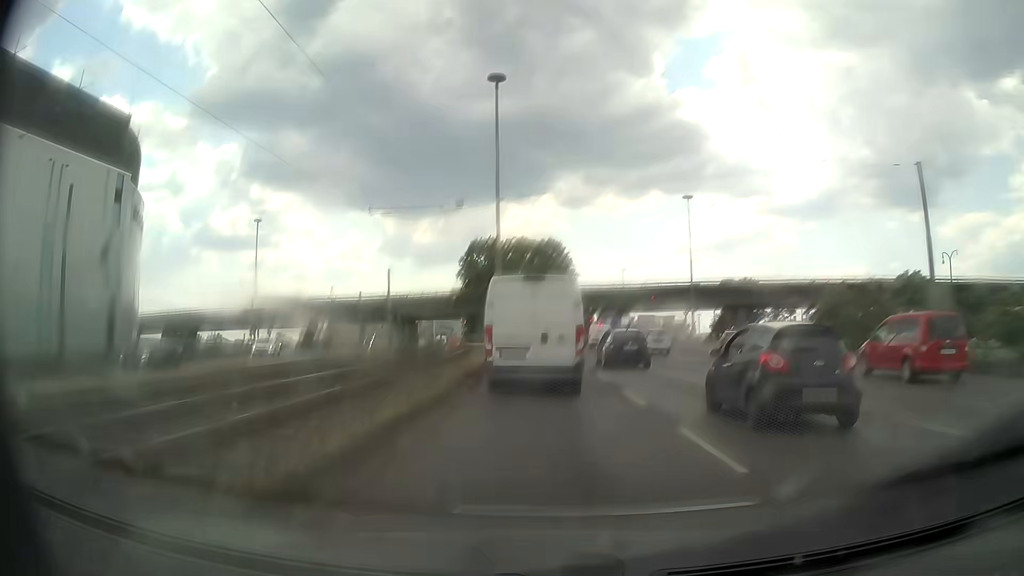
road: primary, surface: asphalt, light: Day
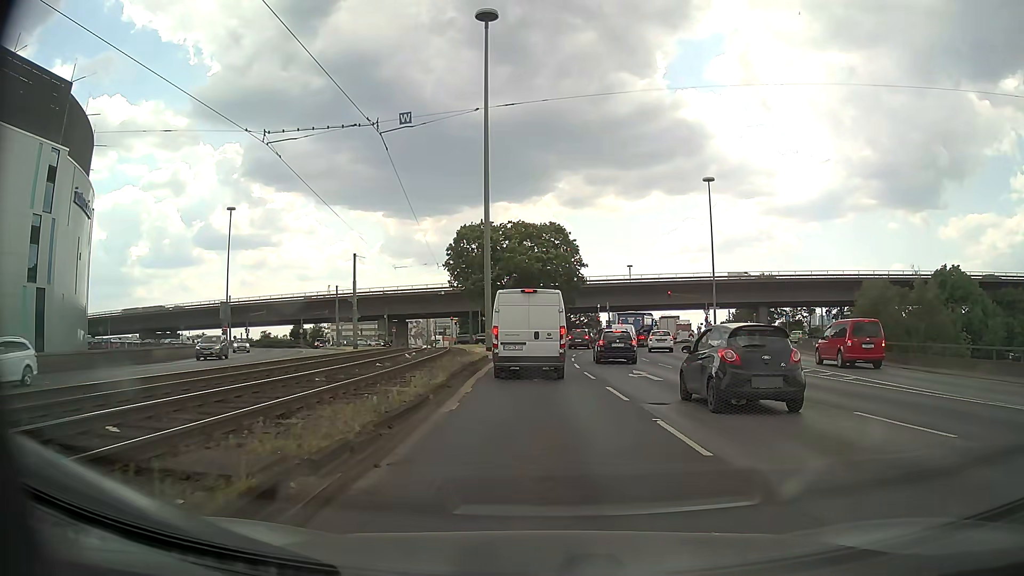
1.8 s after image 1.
(0.0, +11.3) m; 0°
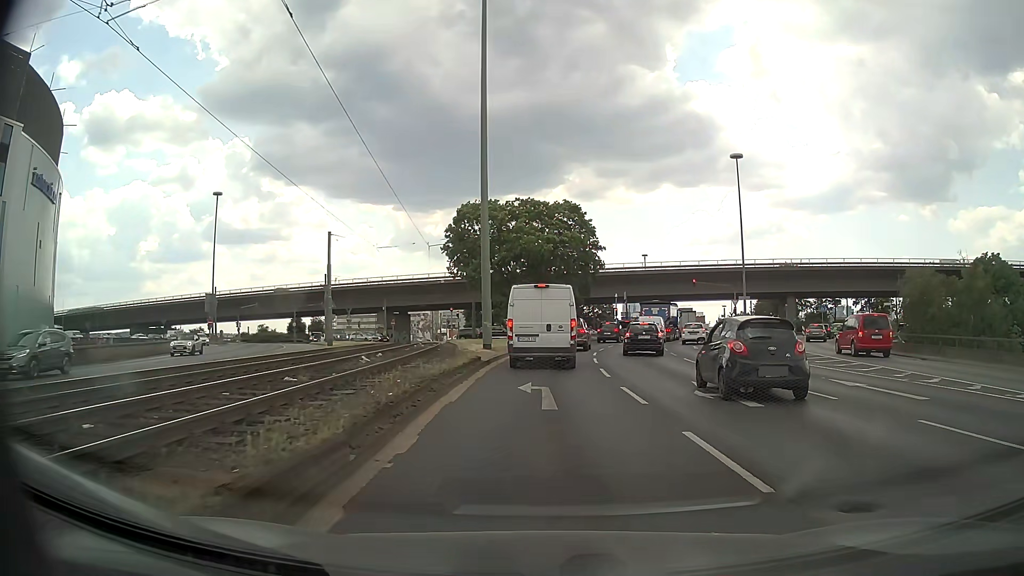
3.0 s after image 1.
(0.0, +8.0) m; -1°
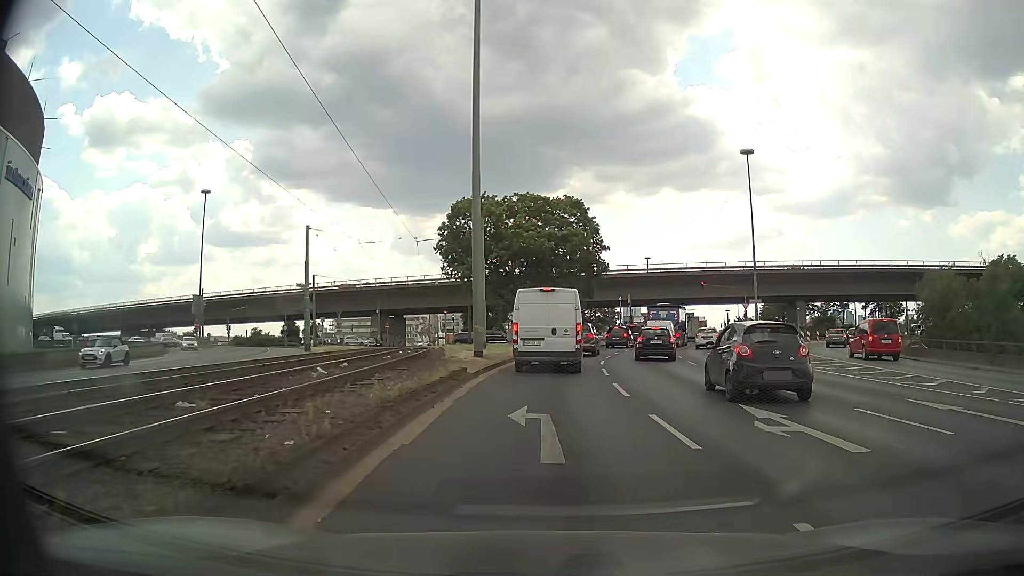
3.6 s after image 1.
(0.0, +3.9) m; 0°
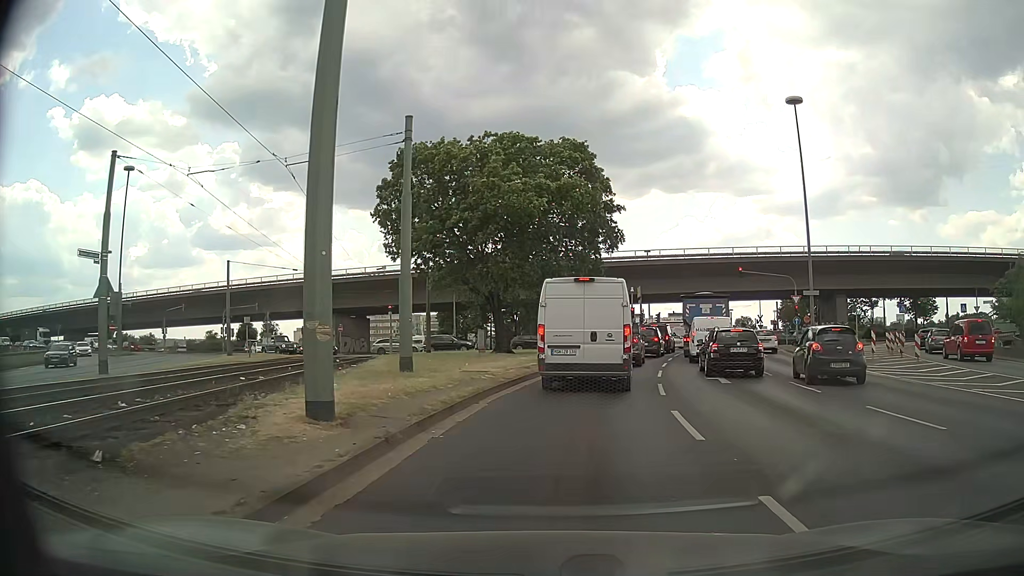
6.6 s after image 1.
(+0.1, +17.2) m; 0°
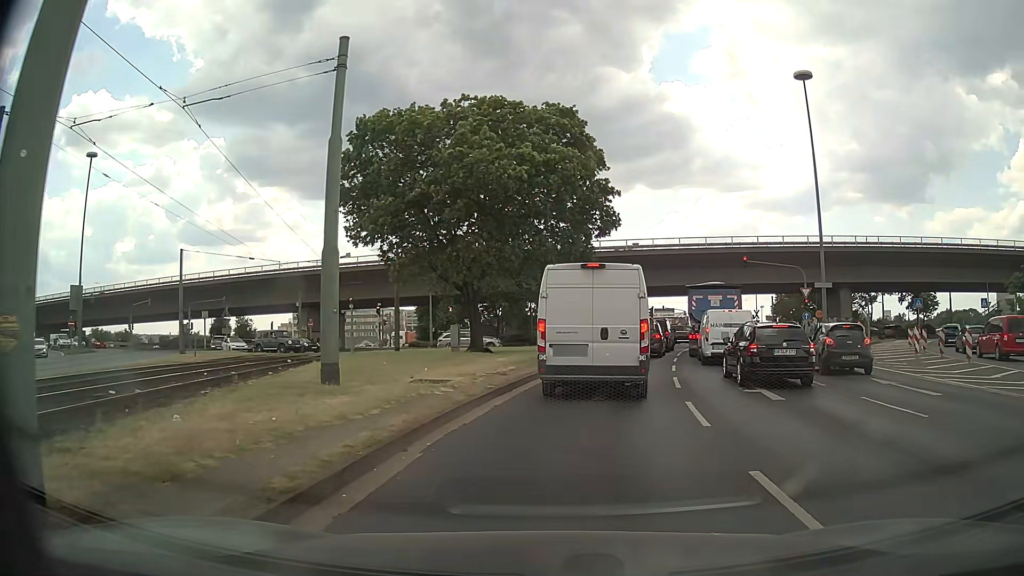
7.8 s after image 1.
(+0.1, +5.0) m; +2°
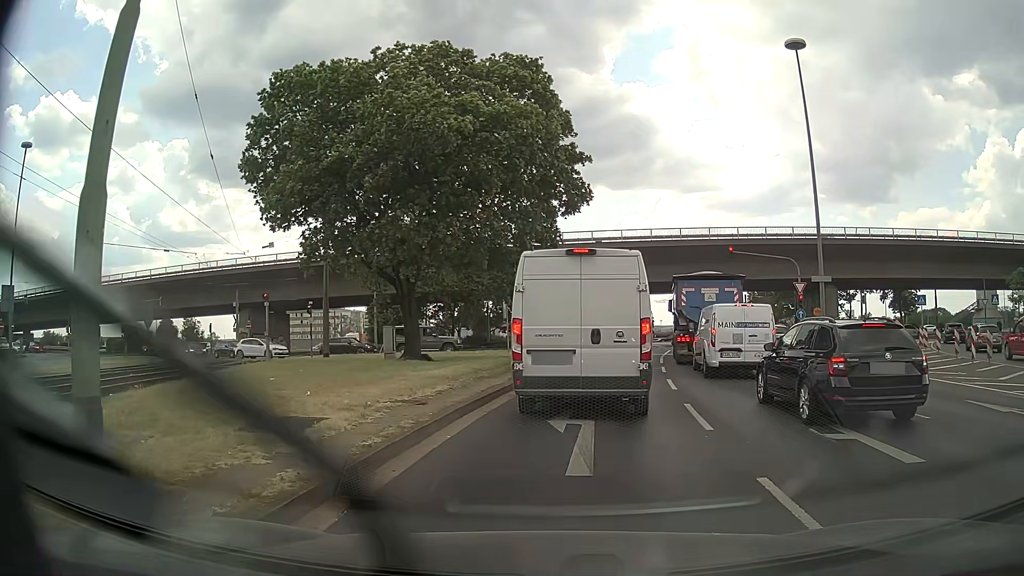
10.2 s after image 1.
(+0.2, +6.1) m; +5°
